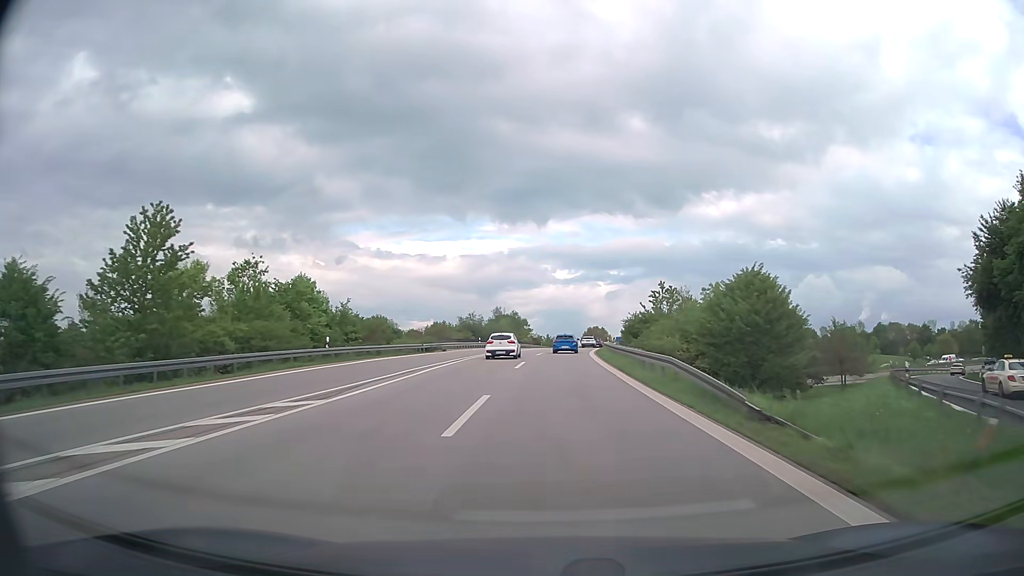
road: motorway_link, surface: asphalt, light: Day
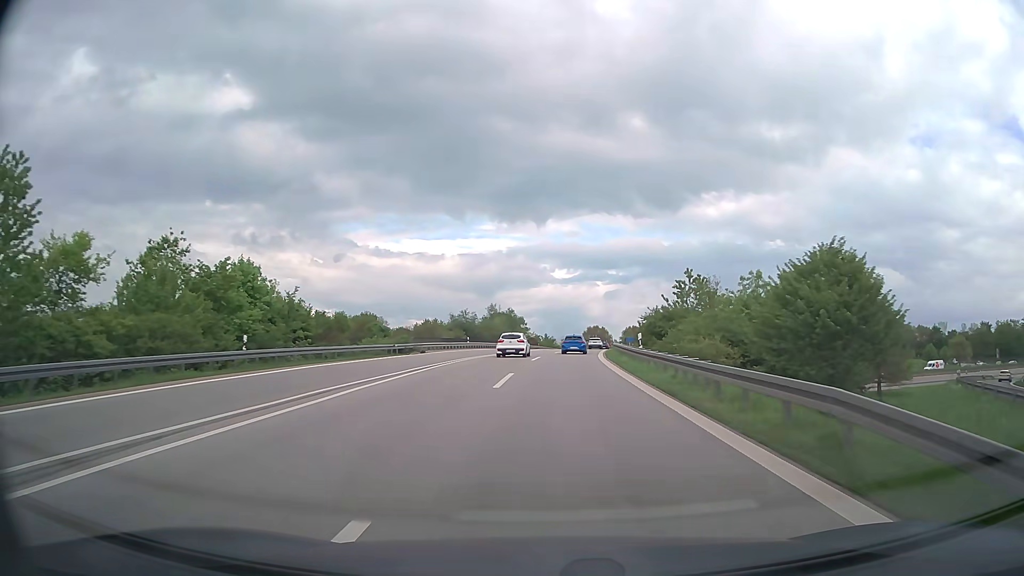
(0.0, +10.3) m; 0°
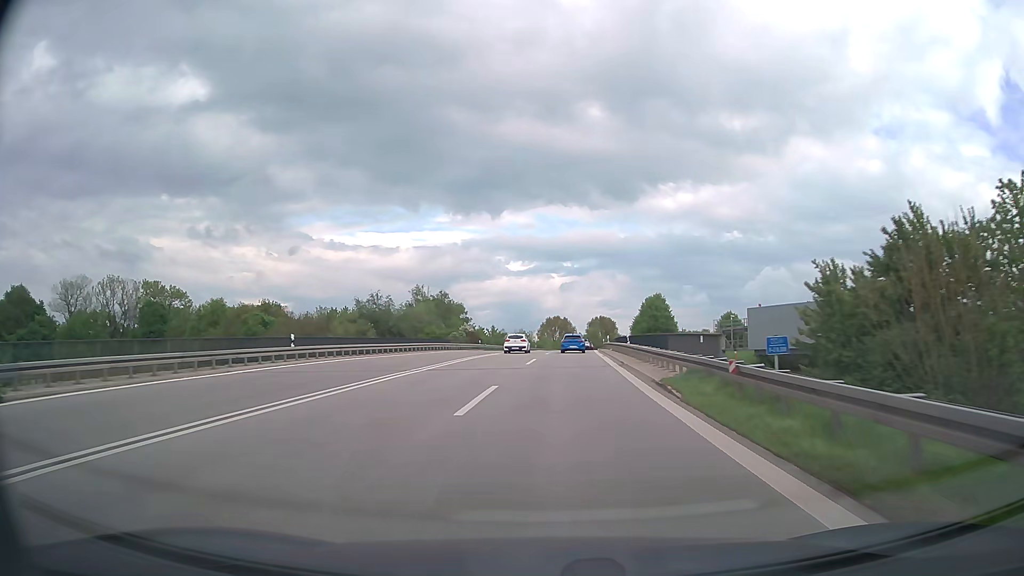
(+1.2, +41.7) m; +4°
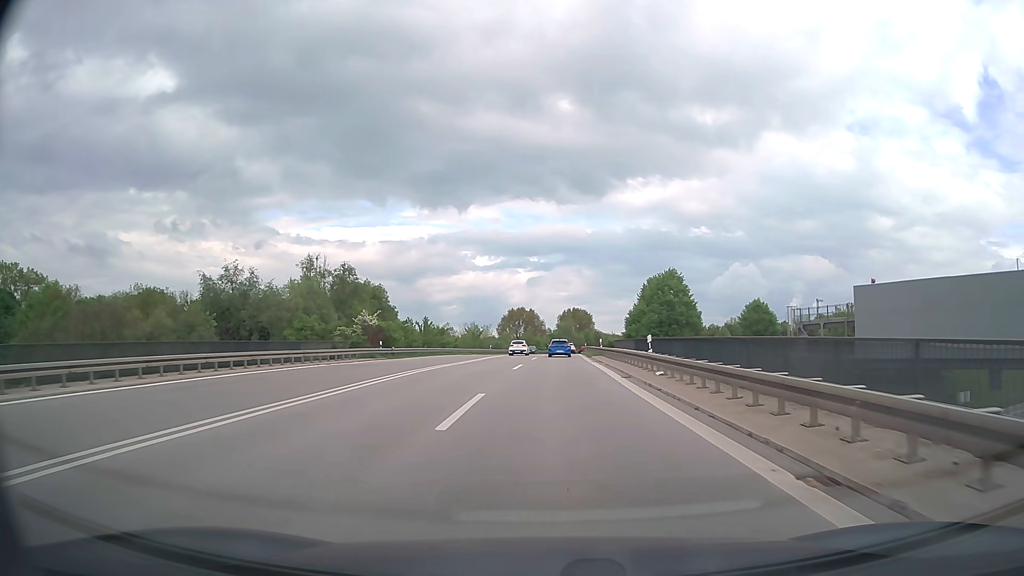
(+1.0, +37.0) m; +3°
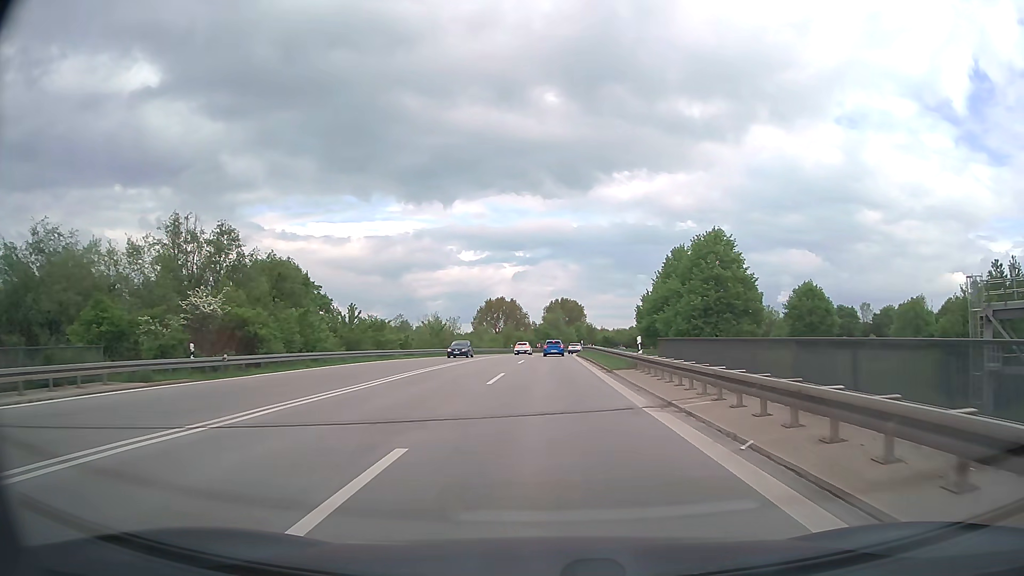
(+0.4, +25.4) m; +1°
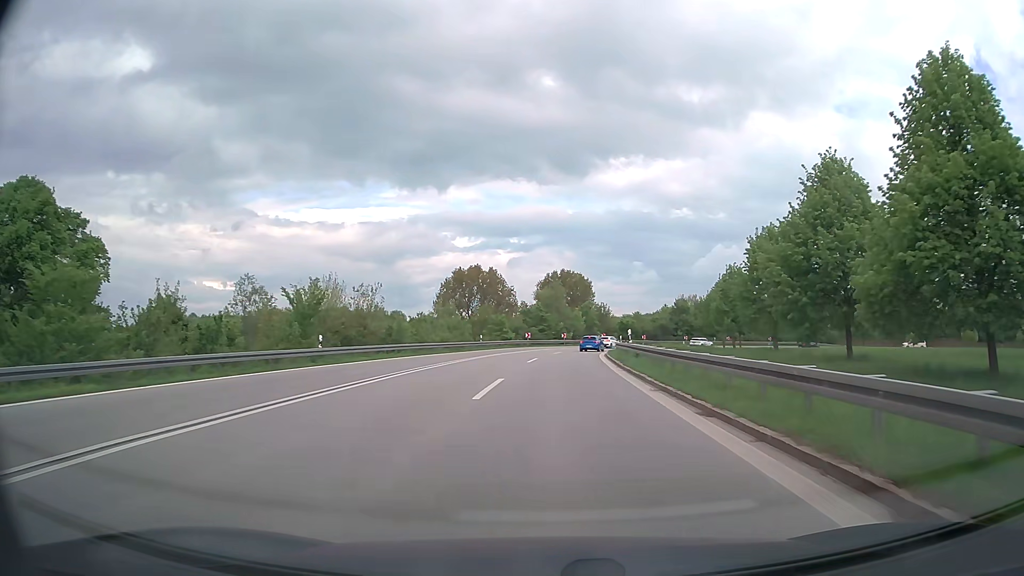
(0.0, +42.9) m; 0°
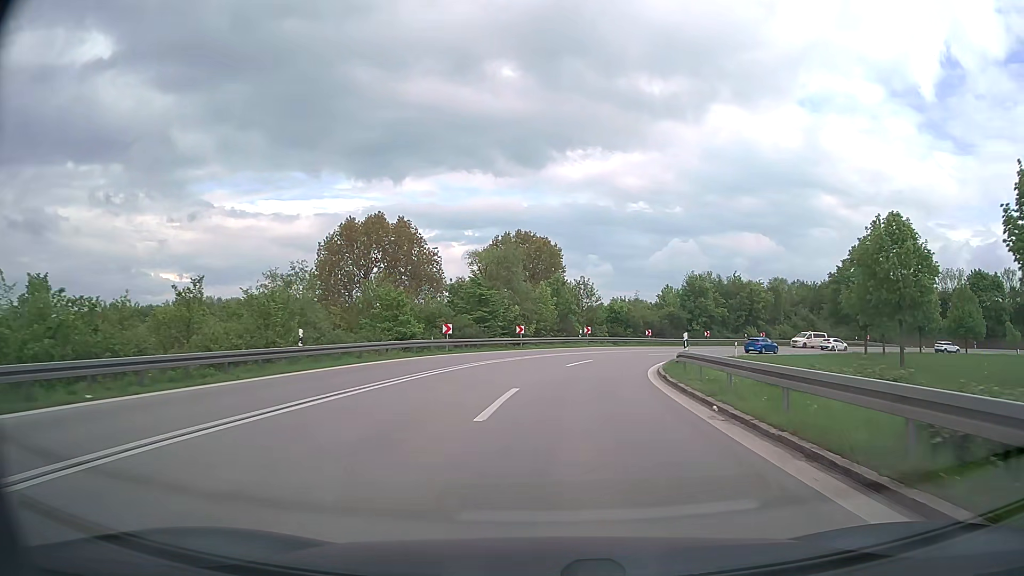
(+0.8, +38.9) m; +4°
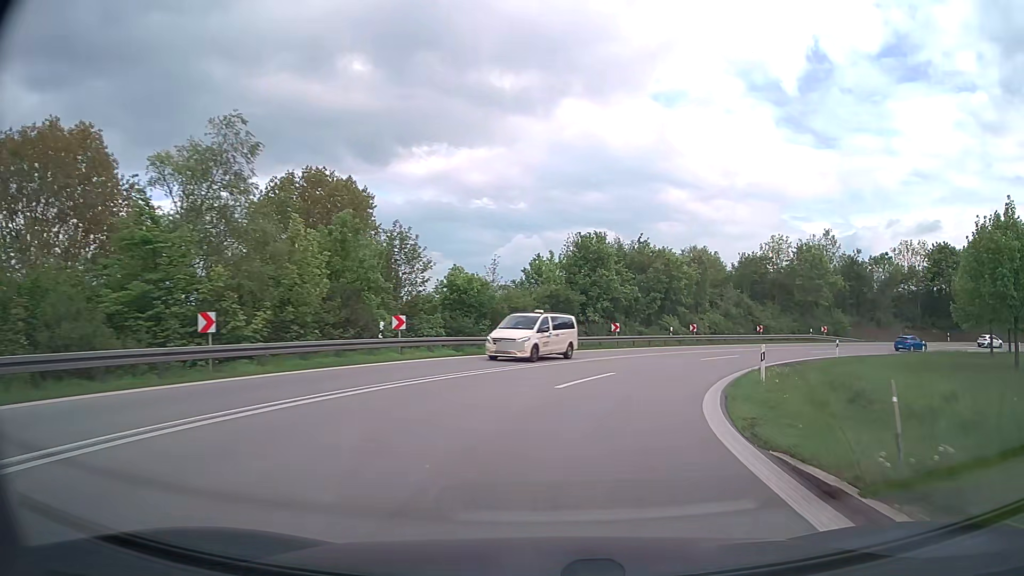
(+2.7, +29.6) m; +13°
(+1, +10) (+3, +20) (+7, +29) (+12, +37) (+19, +45) (+27, +51) (+36, +56) (+45, +59) (+55, +61) (+65, +61) m
